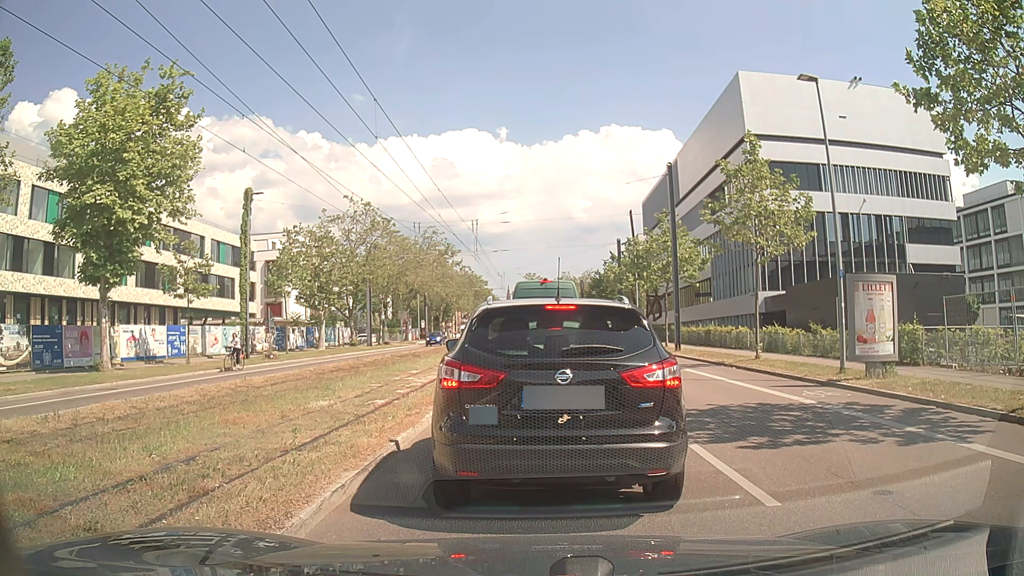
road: secondary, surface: asphalt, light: Day
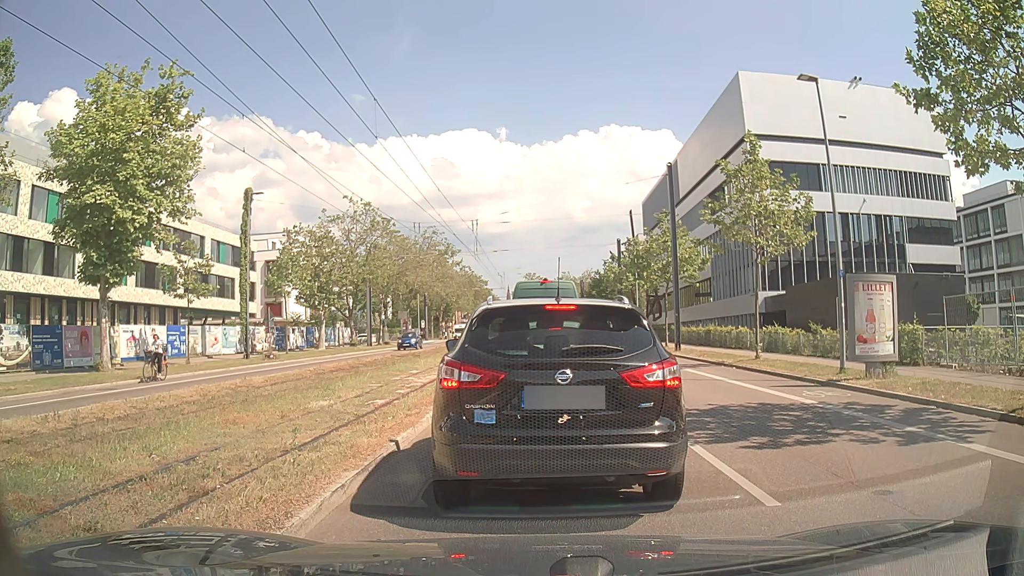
(0.0, 0.0) m; 0°
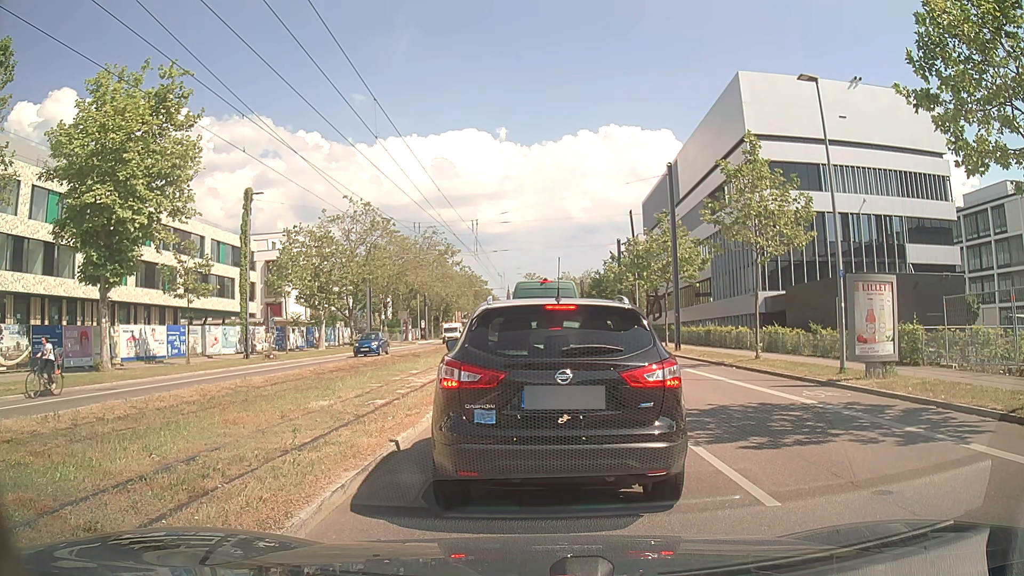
(0.0, 0.0) m; 0°
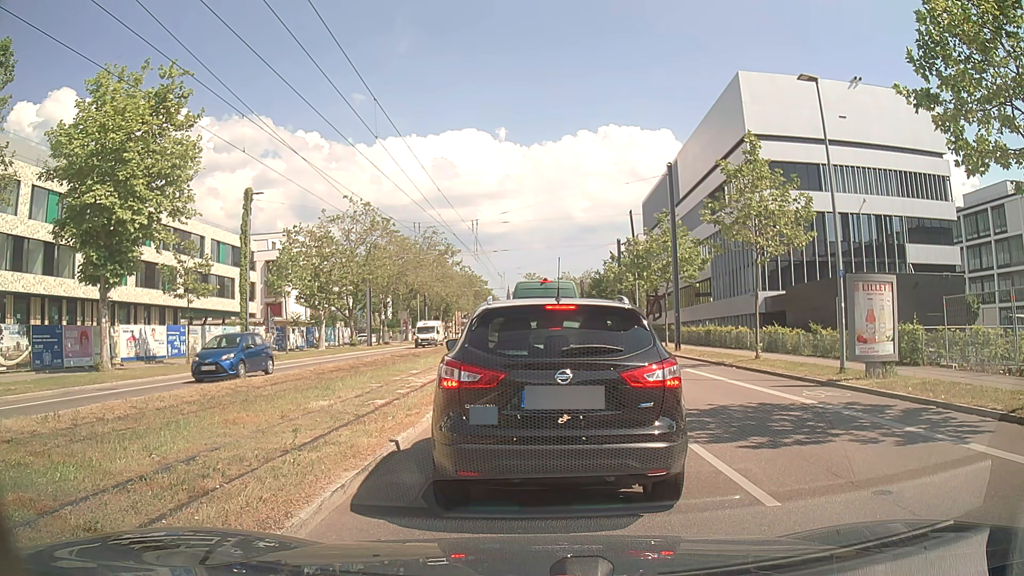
(0.0, 0.0) m; 0°
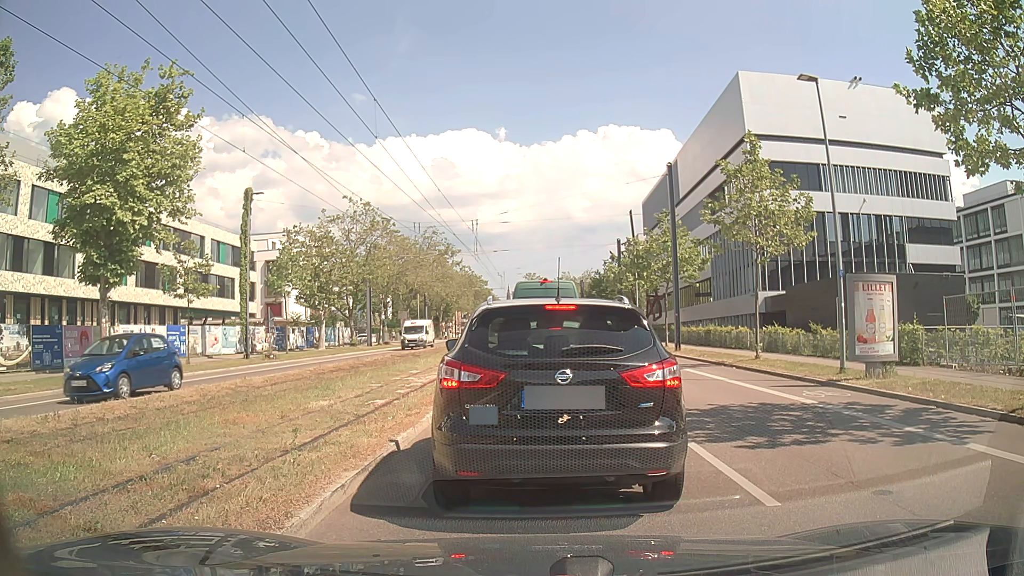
(0.0, 0.0) m; 0°
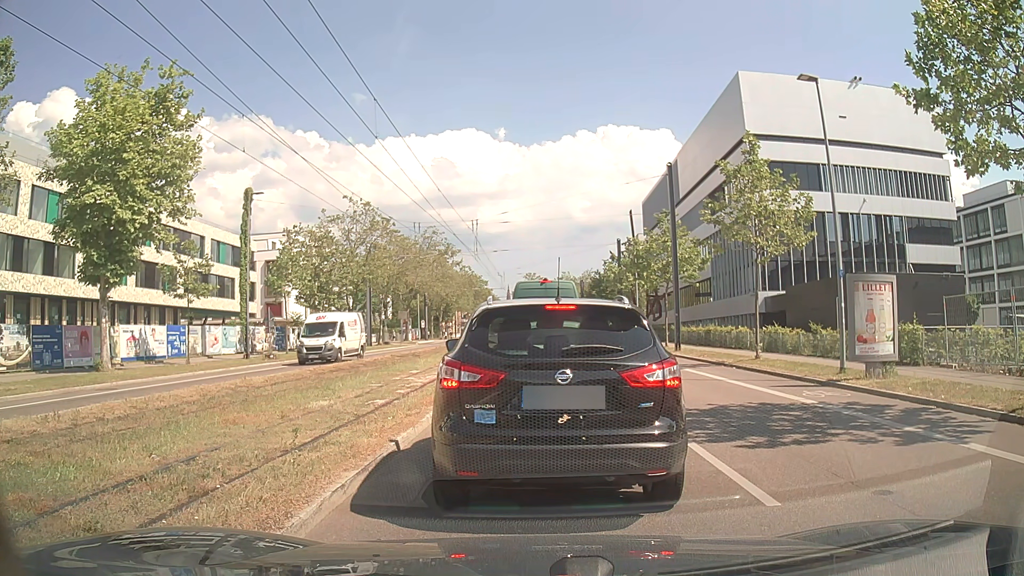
(0.0, 0.0) m; 0°
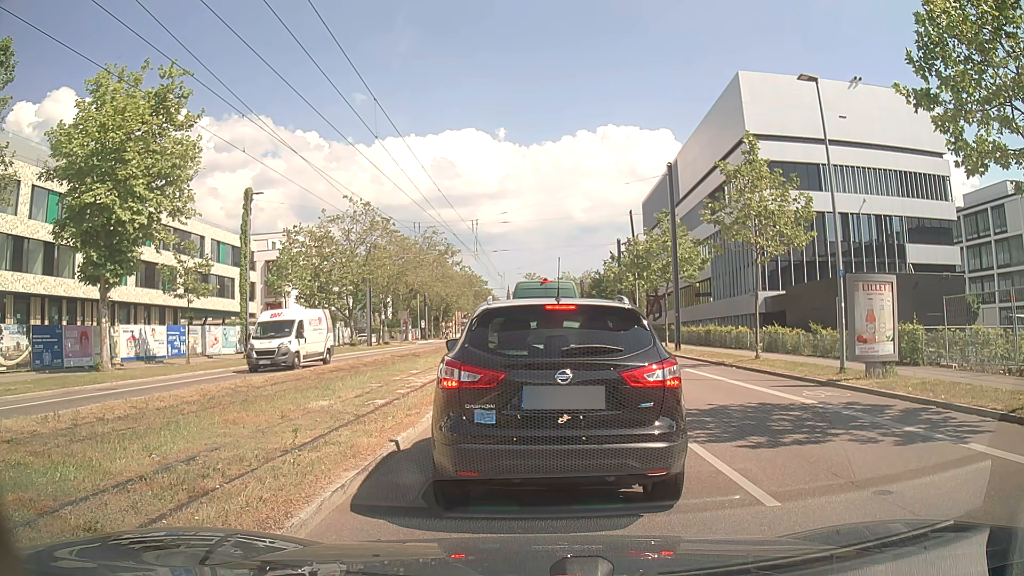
(0.0, 0.0) m; 0°
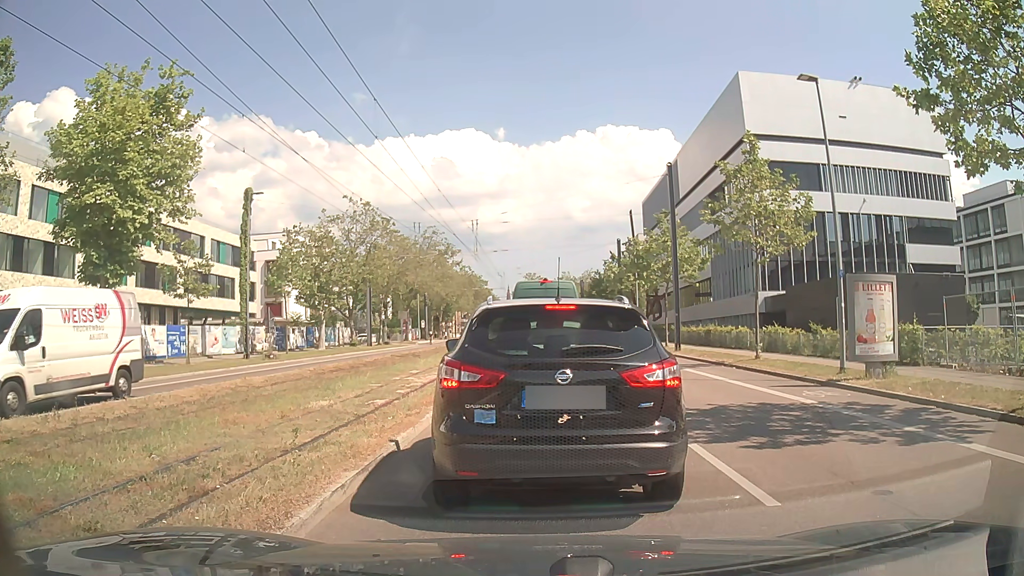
(0.0, 0.0) m; 0°
